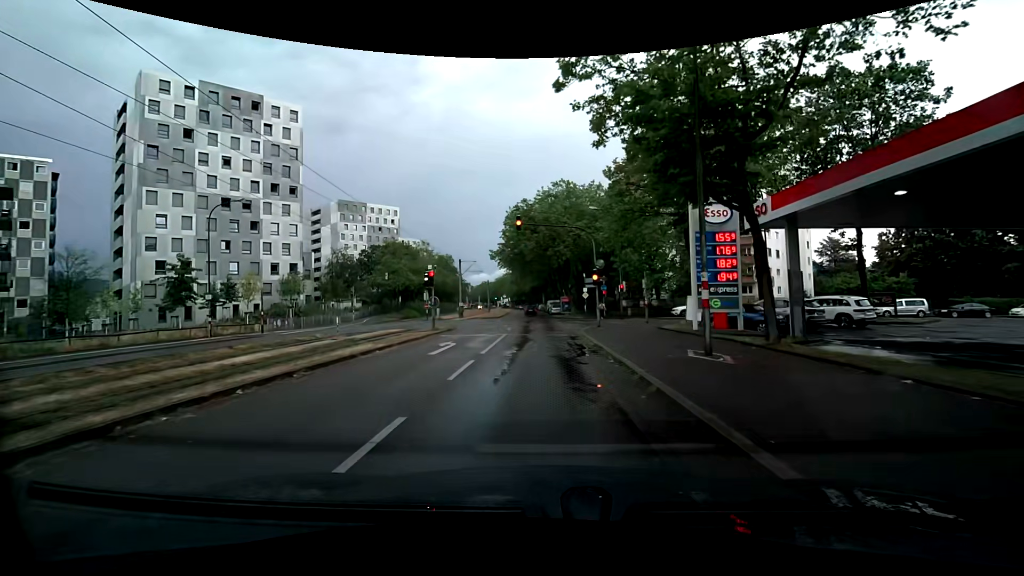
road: tertiary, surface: asphalt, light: Day
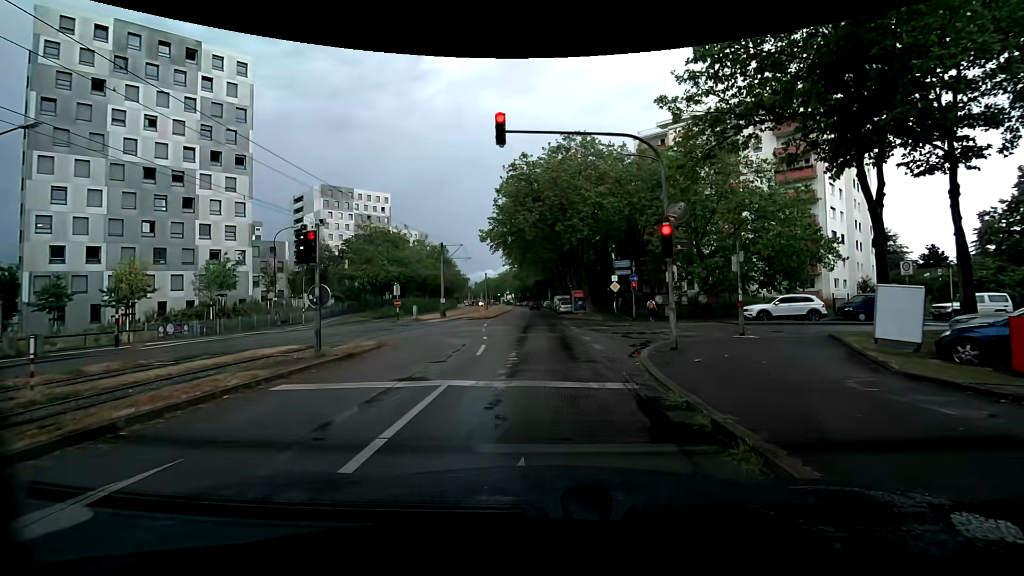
(-0.1, +13.7) m; -2°
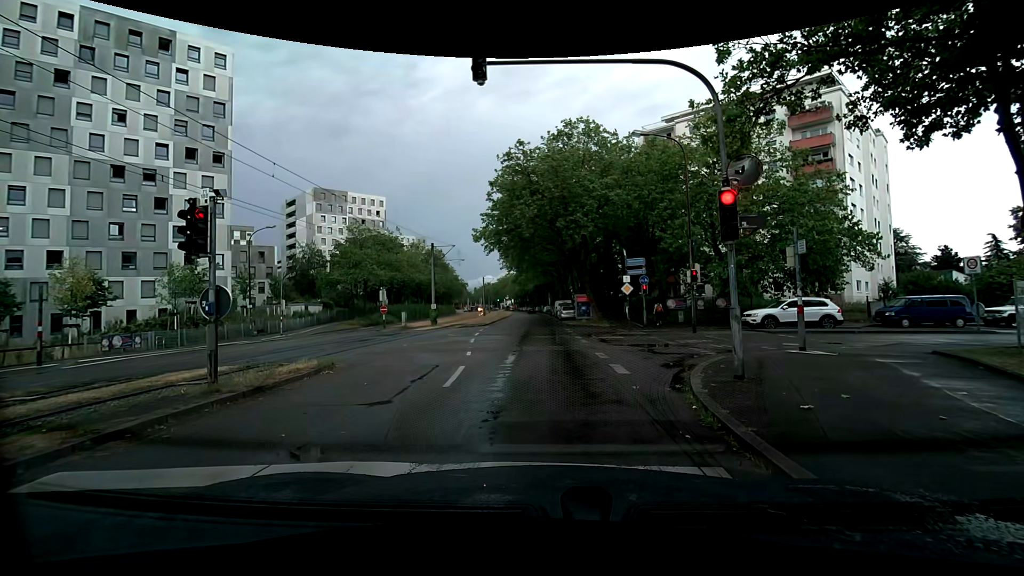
(+0.1, +3.7) m; 0°
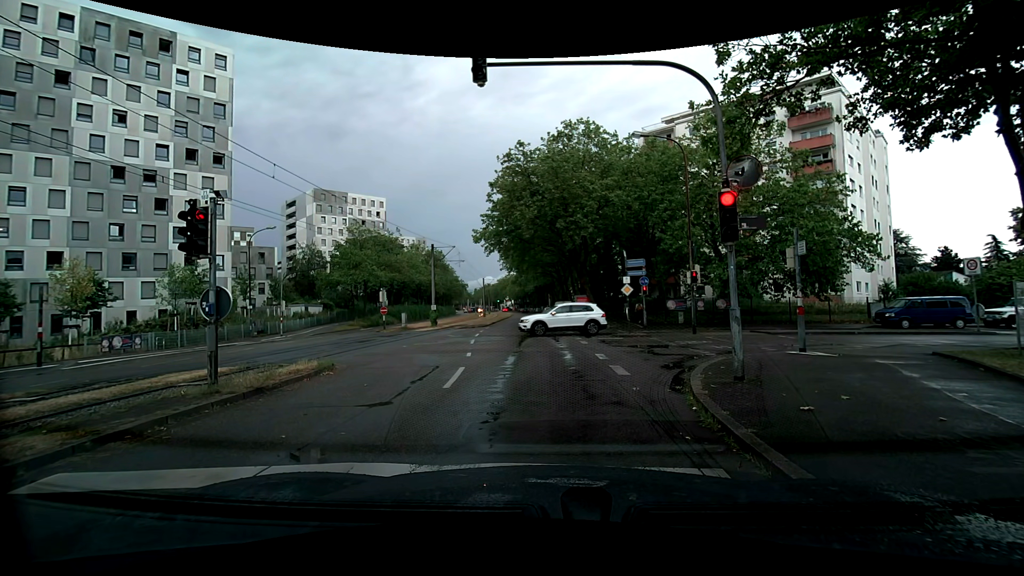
(0.0, +0.1) m; 0°
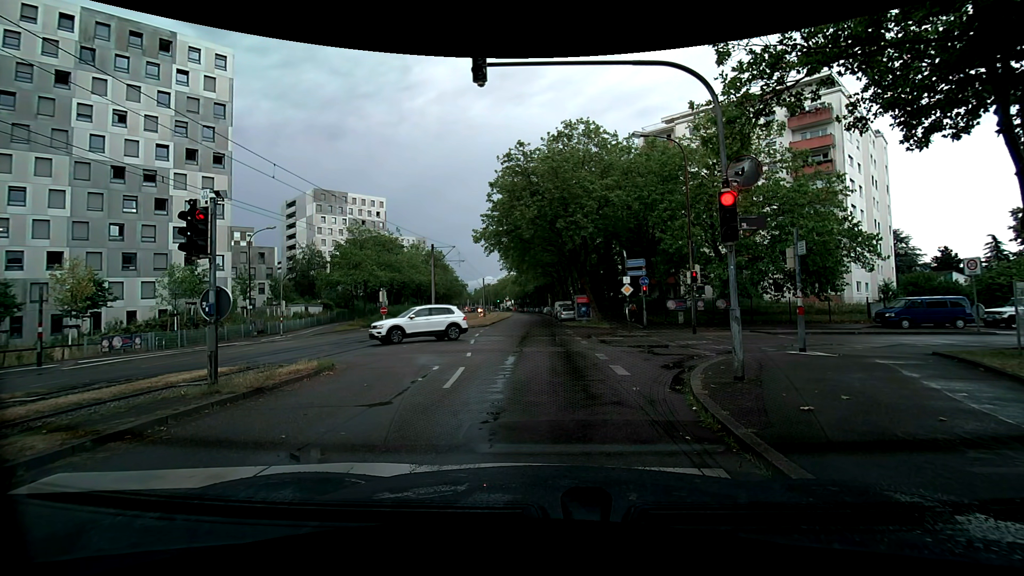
(0.0, 0.0) m; 0°
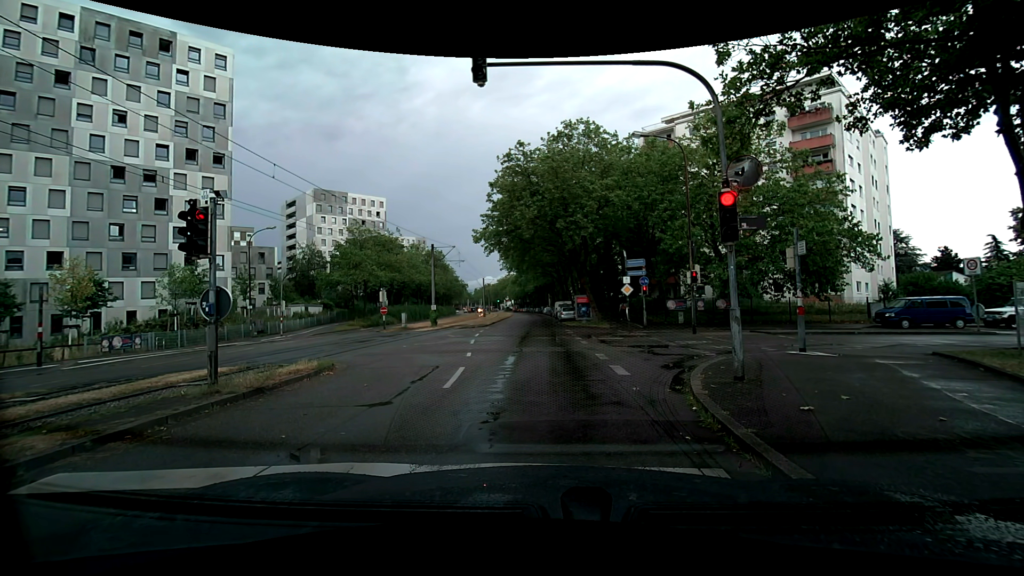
(0.0, 0.0) m; 0°
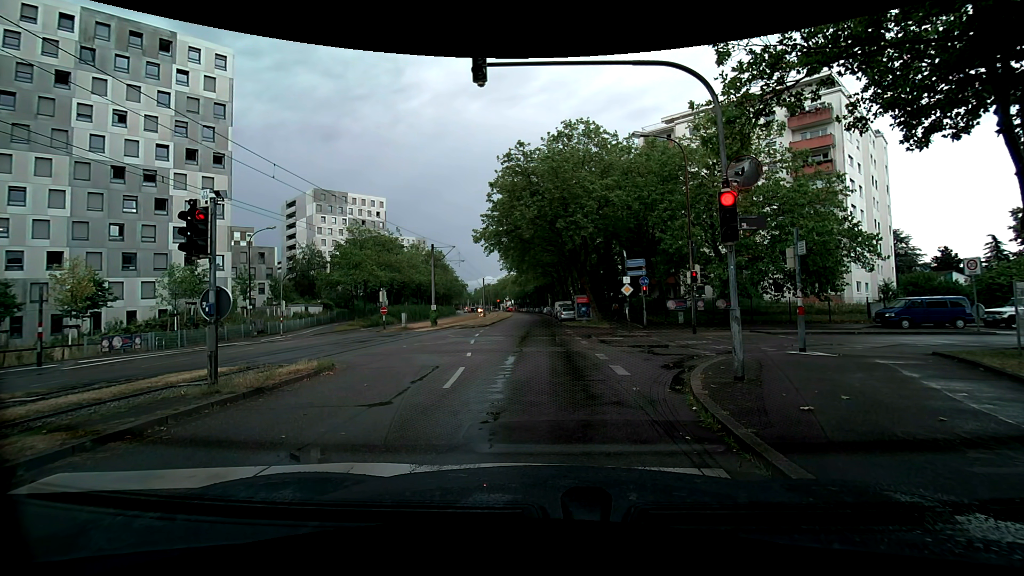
(0.0, 0.0) m; 0°
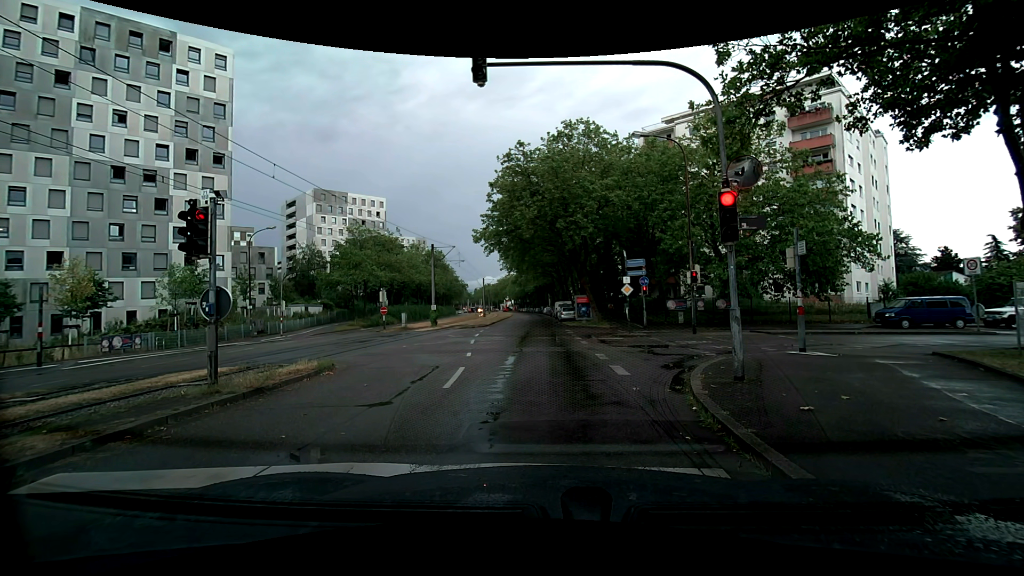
(0.0, 0.0) m; 0°
(0, +10) (+1, +20) (+1, +30) (+1, +40) (+1, +50) (+1, +60) (+1, +70) (+1, +80) (+1, +90) (+1, +100) m
